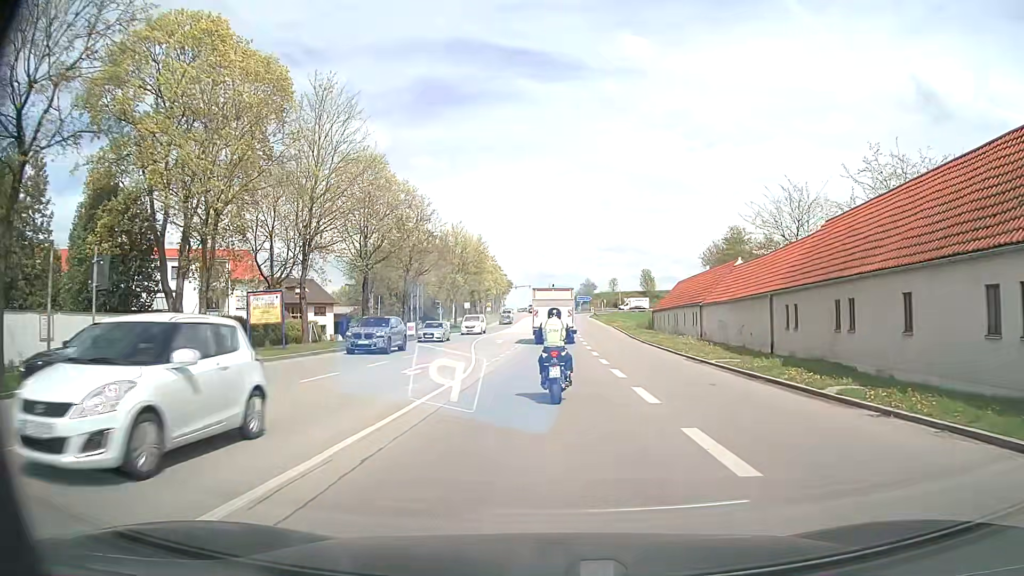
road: secondary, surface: asphalt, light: Day
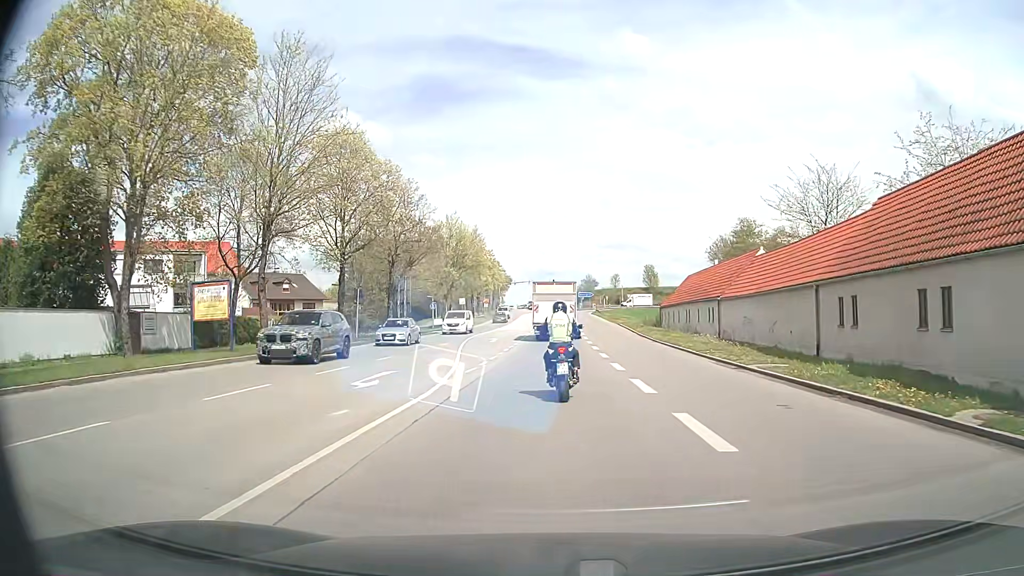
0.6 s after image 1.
(0.0, +5.0) m; 0°
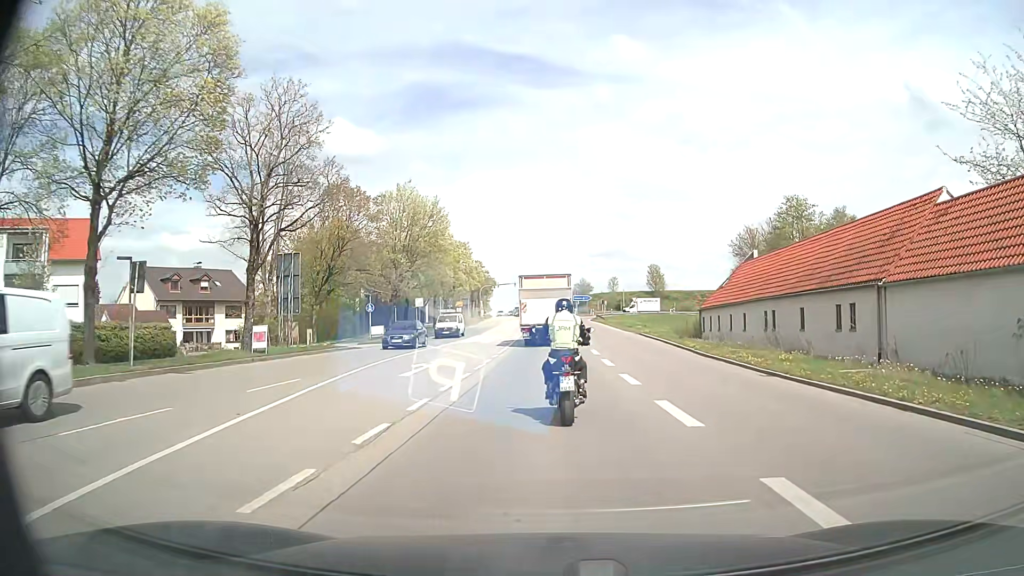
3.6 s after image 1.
(+0.1, +22.1) m; +1°
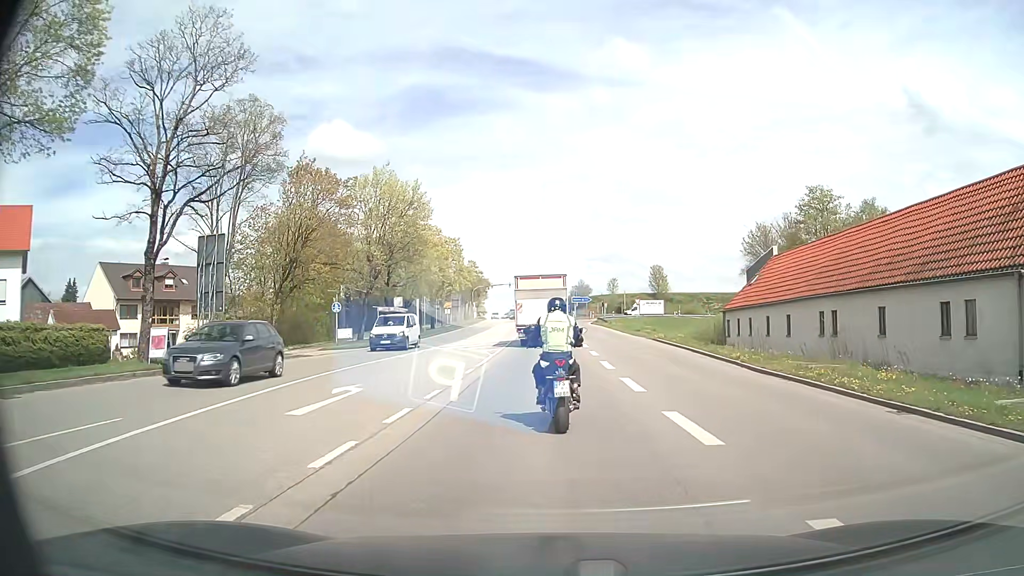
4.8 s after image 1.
(0.0, +7.3) m; 0°
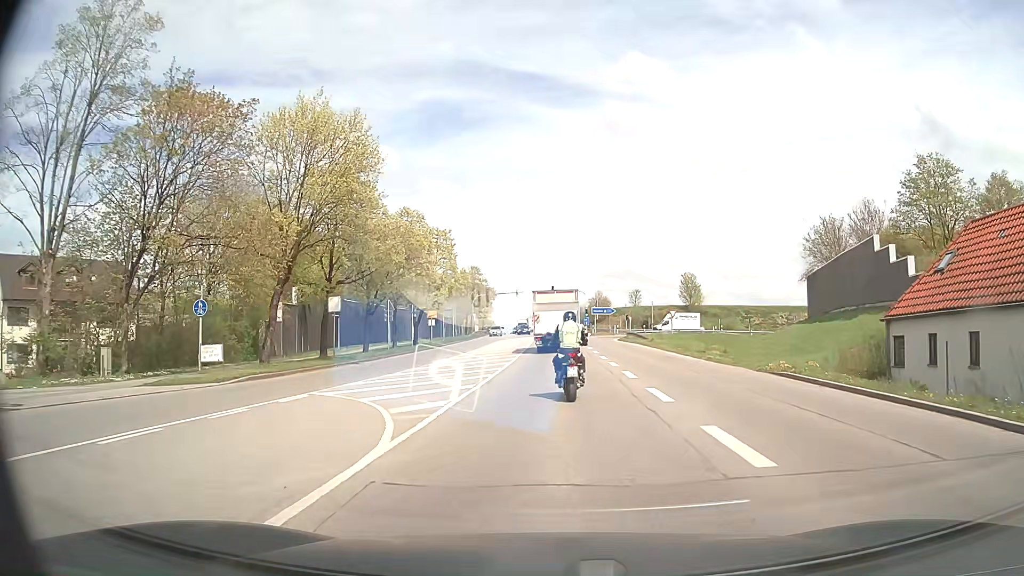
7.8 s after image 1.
(-0.1, +19.5) m; -1°
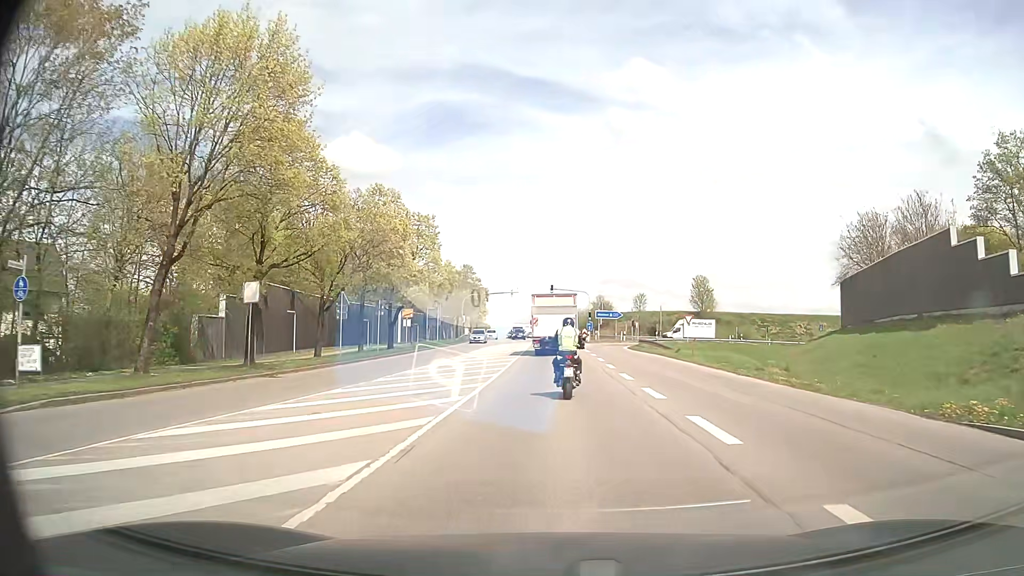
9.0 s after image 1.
(0.0, +10.5) m; 0°
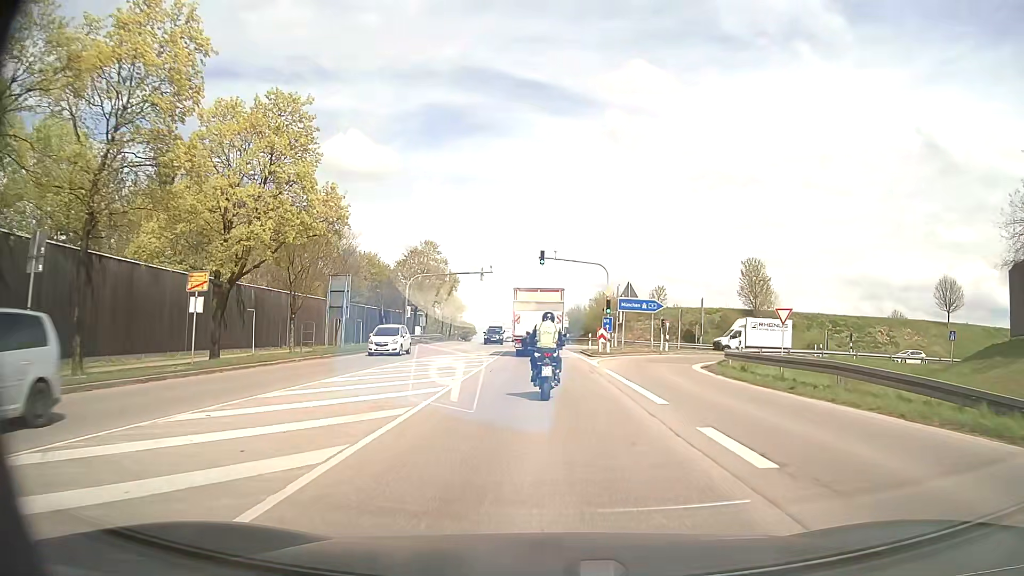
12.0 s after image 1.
(+0.4, +31.9) m; +1°
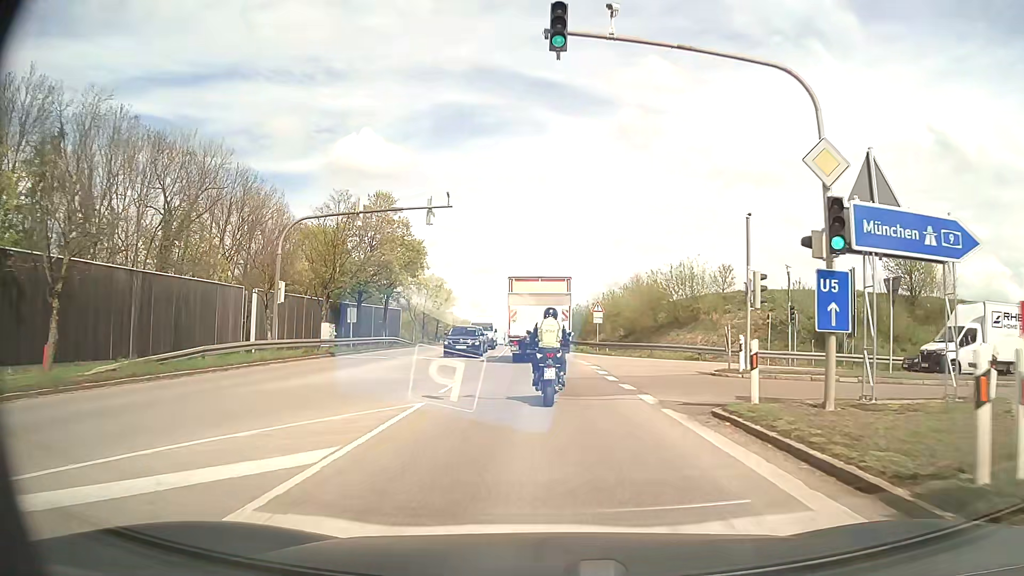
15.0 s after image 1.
(-0.4, +32.1) m; -1°
(0, +10) (0, +20) (0, +30) (-1, +40) (-1, +50) (-2, +60) (-2, +70) (-3, +80) (-3, +90) (-4, +100) m
